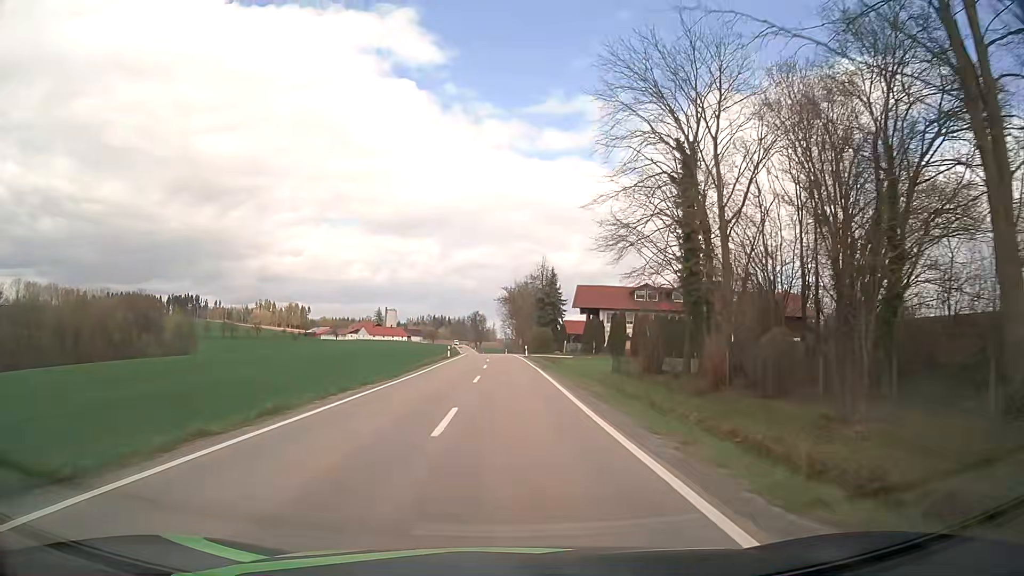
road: tertiary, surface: asphalt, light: Day
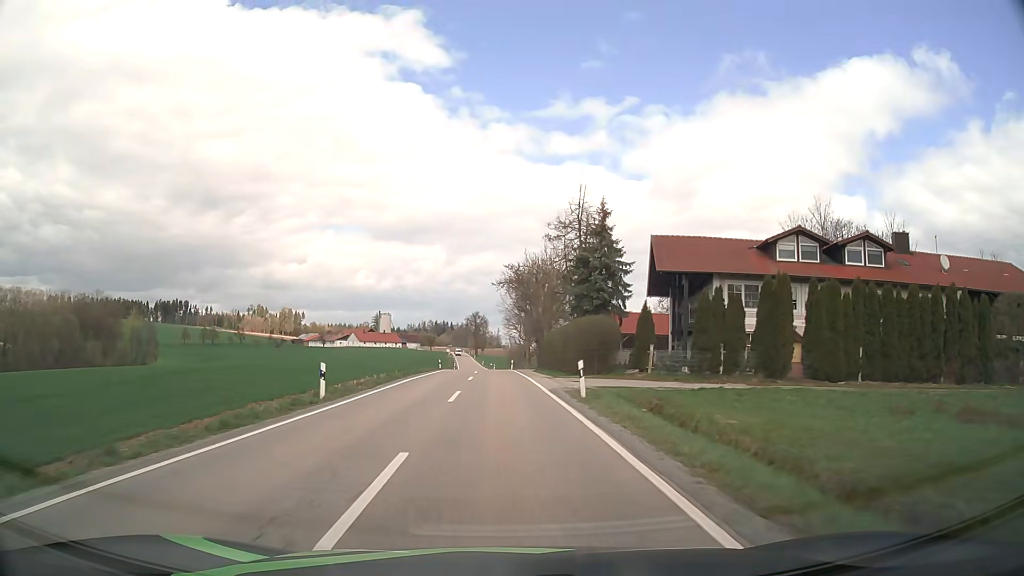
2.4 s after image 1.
(+0.1, +43.1) m; 0°
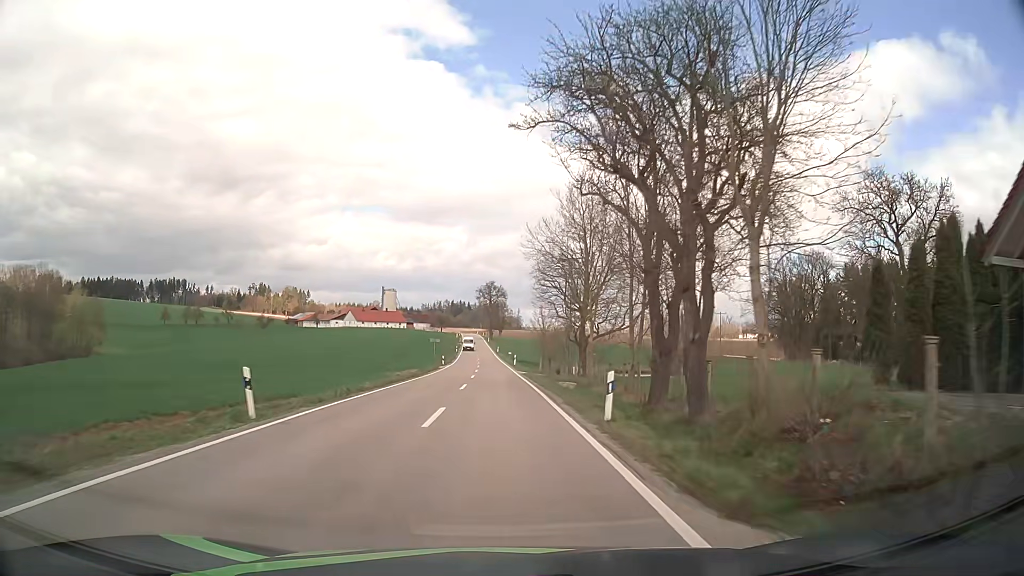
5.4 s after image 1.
(-1.0, +55.1) m; -2°
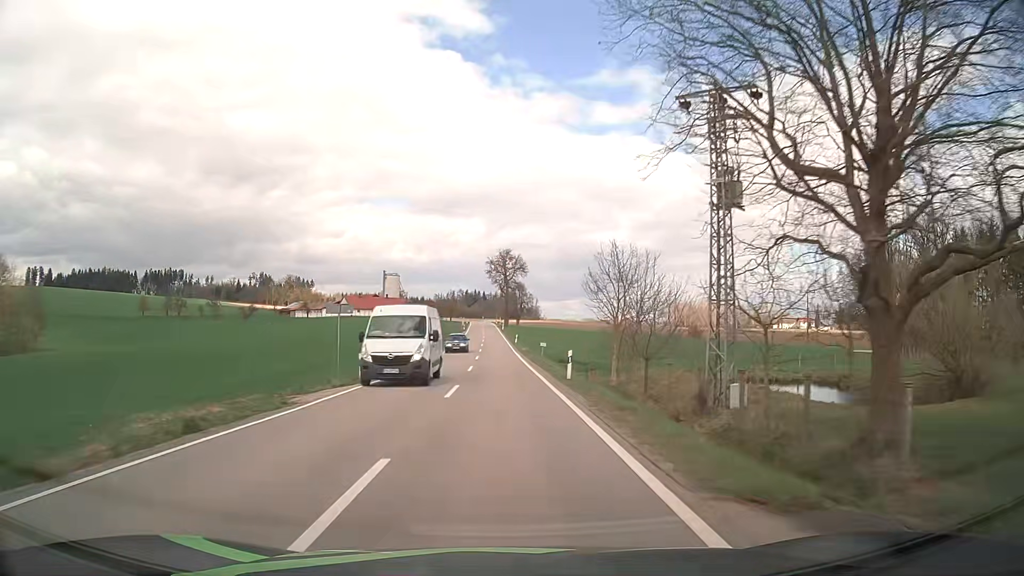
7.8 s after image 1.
(-0.8, +45.1) m; -1°
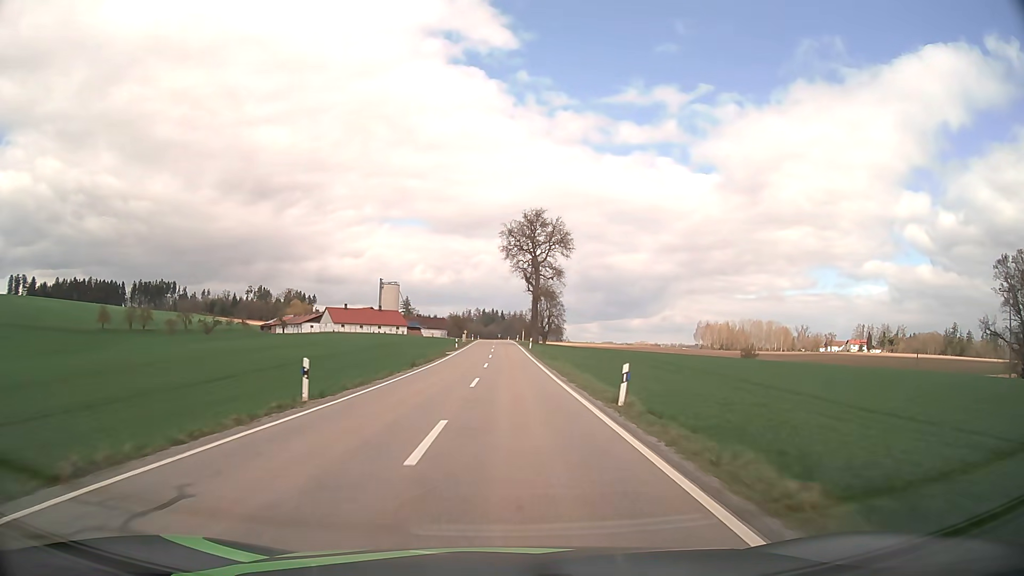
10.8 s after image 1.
(-1.2, +58.7) m; -2°
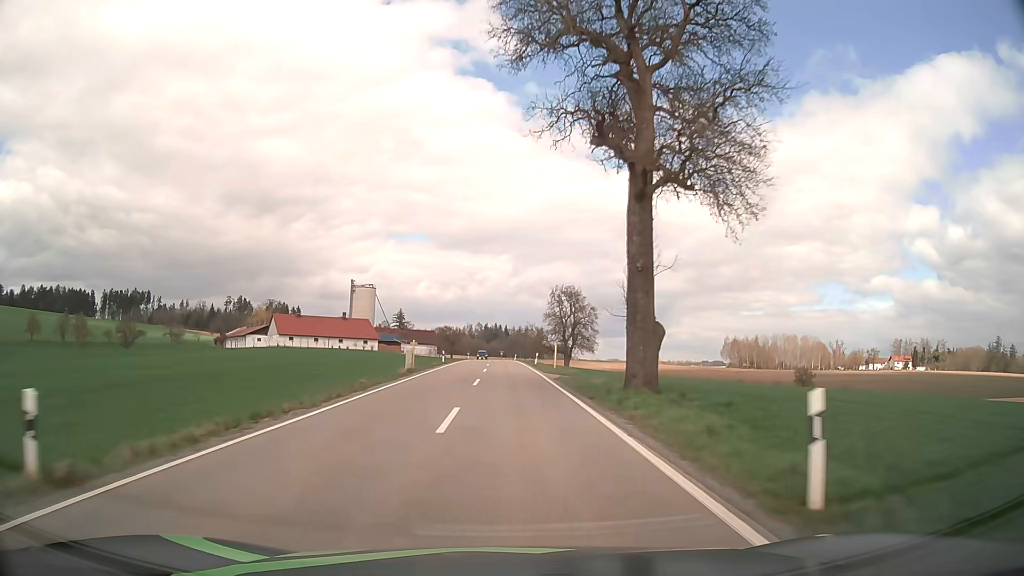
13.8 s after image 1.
(-0.3, +59.4) m; 0°
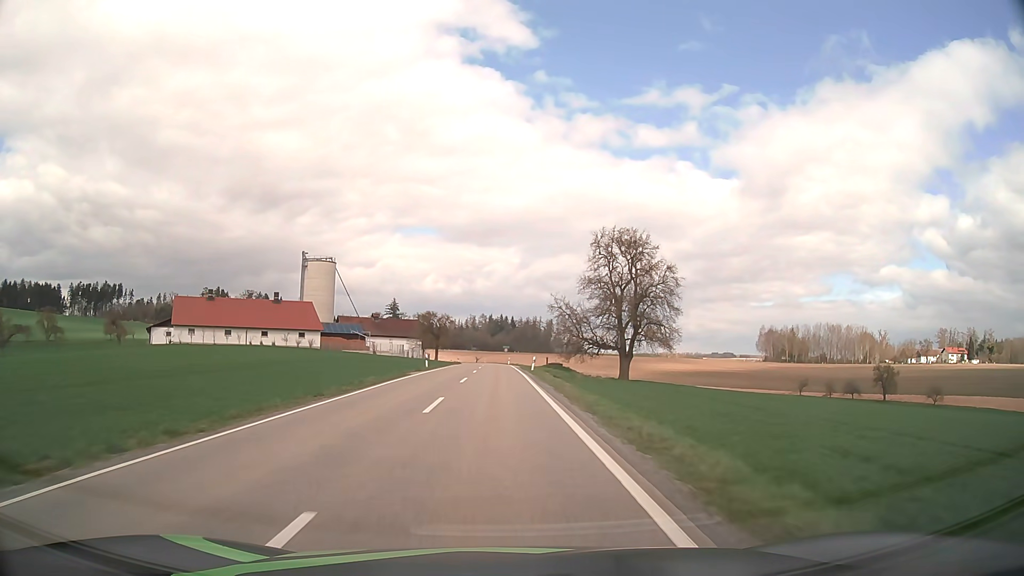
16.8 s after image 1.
(+0.1, +58.7) m; 0°
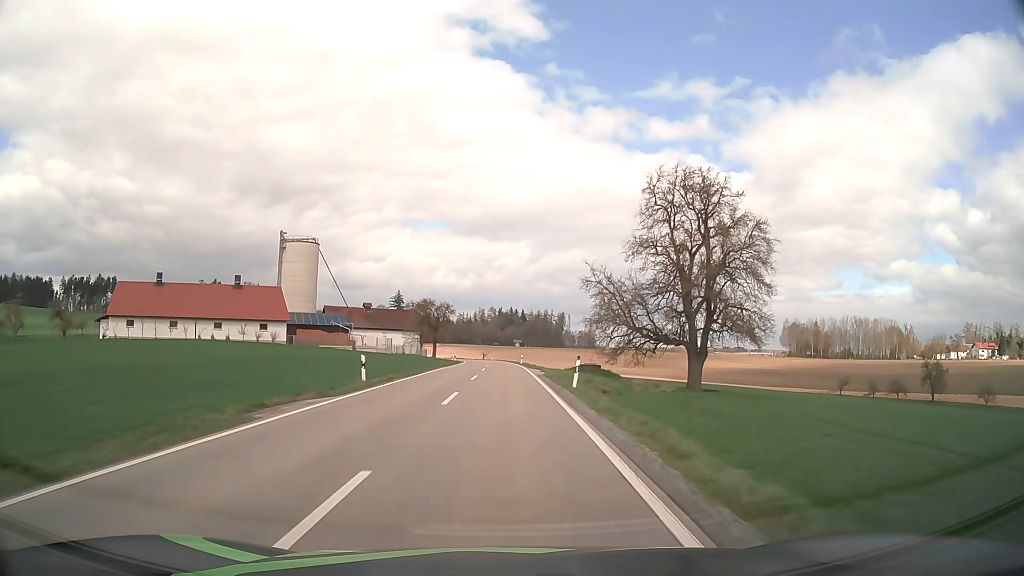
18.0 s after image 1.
(-0.2, +23.3) m; -1°
(0, +10) (0, +20) (0, +30) (0, +40) (0, +50) (-1, +60) (-1, +70) (-1, +80) (-1, +90) (-2, +100) m
